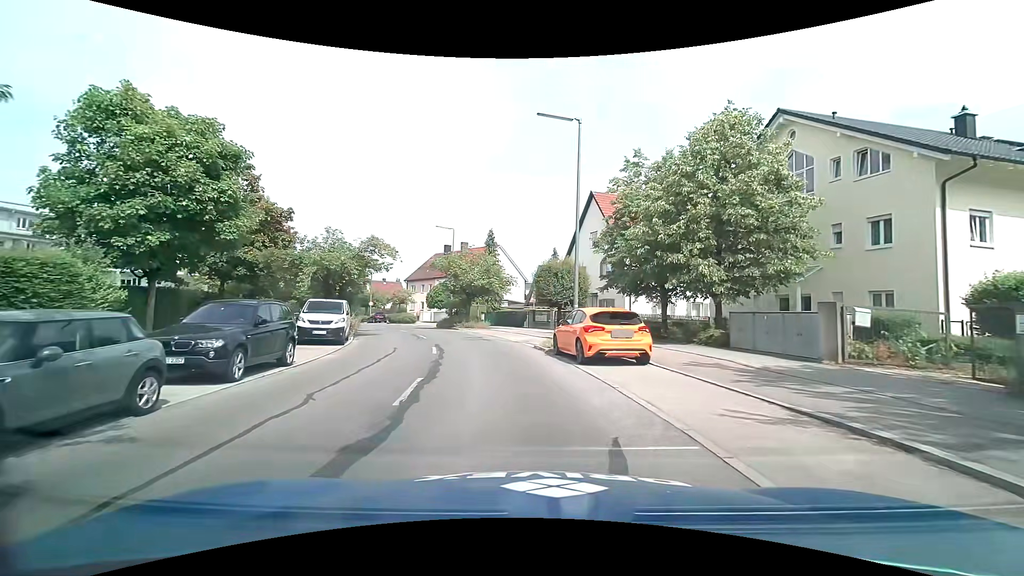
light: Day
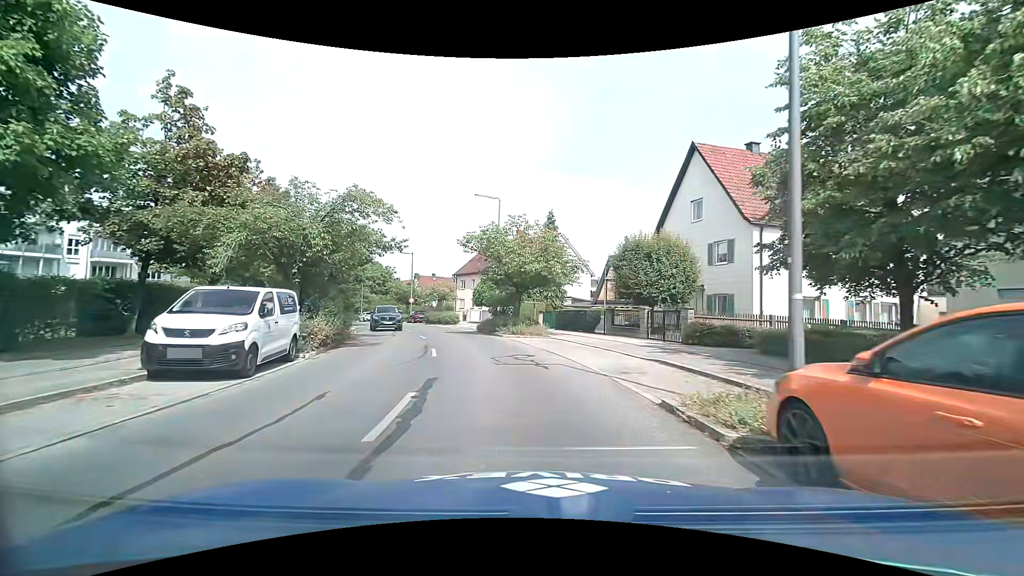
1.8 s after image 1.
(-0.6, +11.3) m; -7°
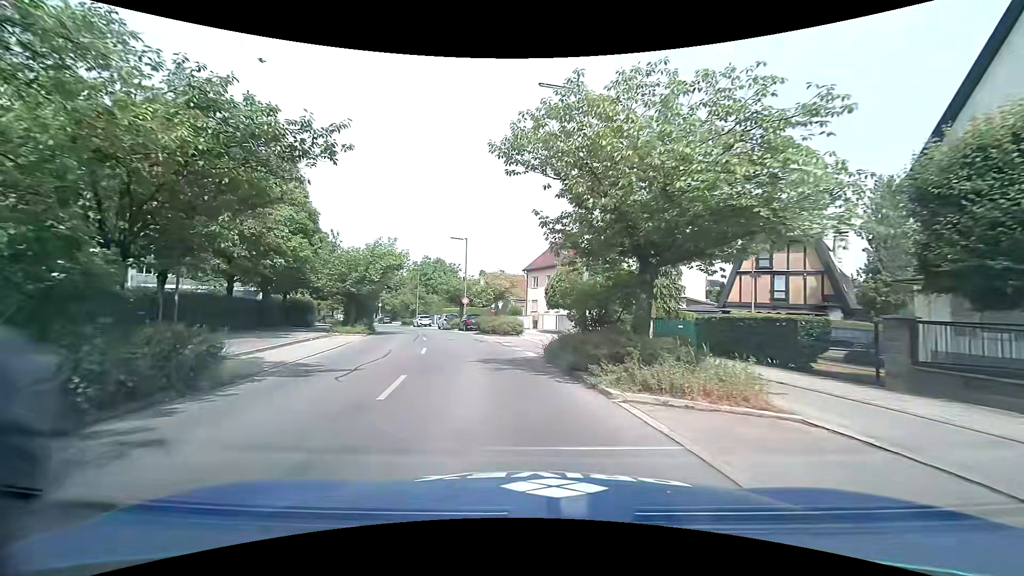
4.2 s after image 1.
(-1.0, +15.6) m; -9°
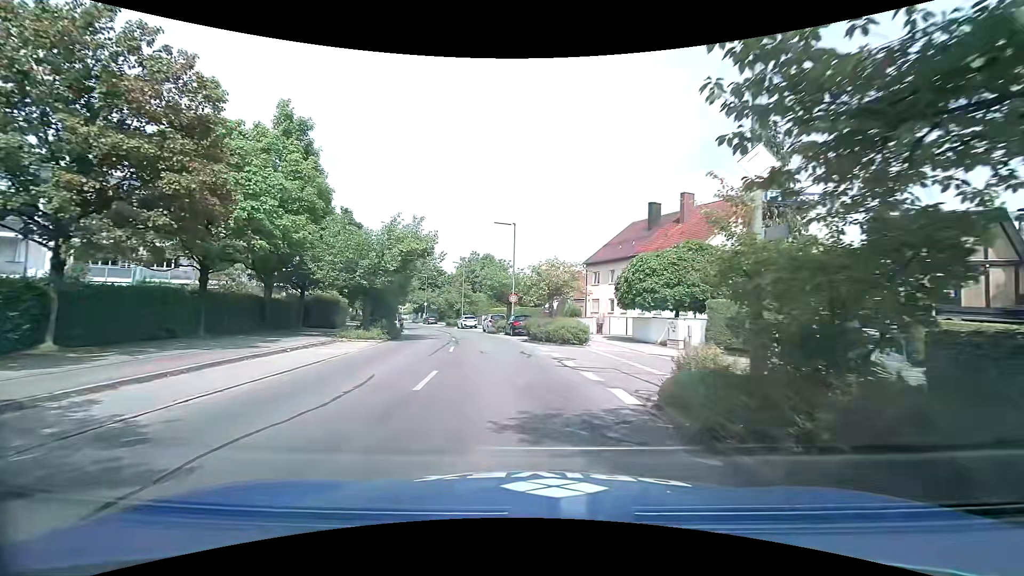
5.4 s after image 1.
(-0.4, +8.1) m; -6°
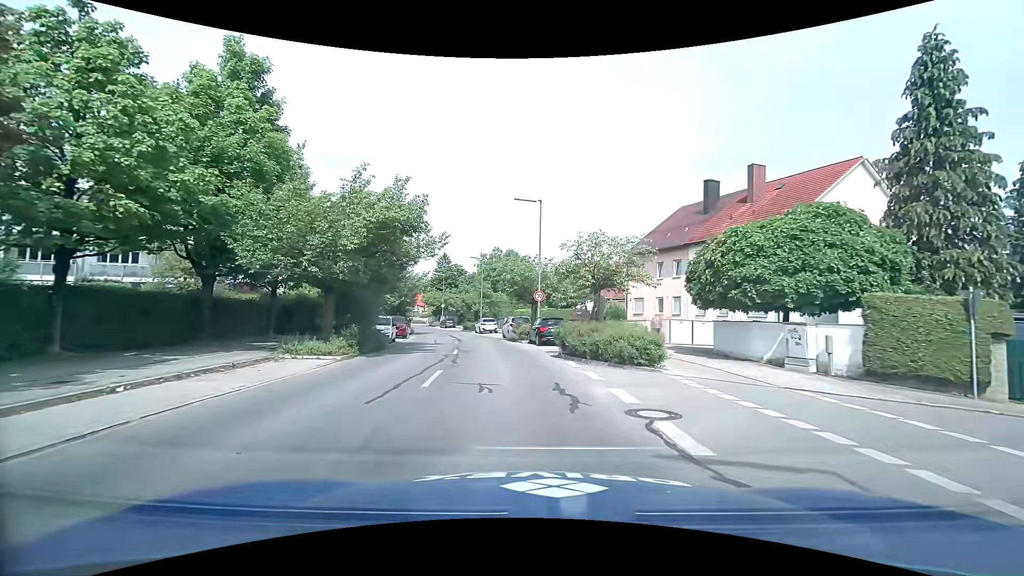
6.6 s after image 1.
(-0.3, +8.3) m; -3°
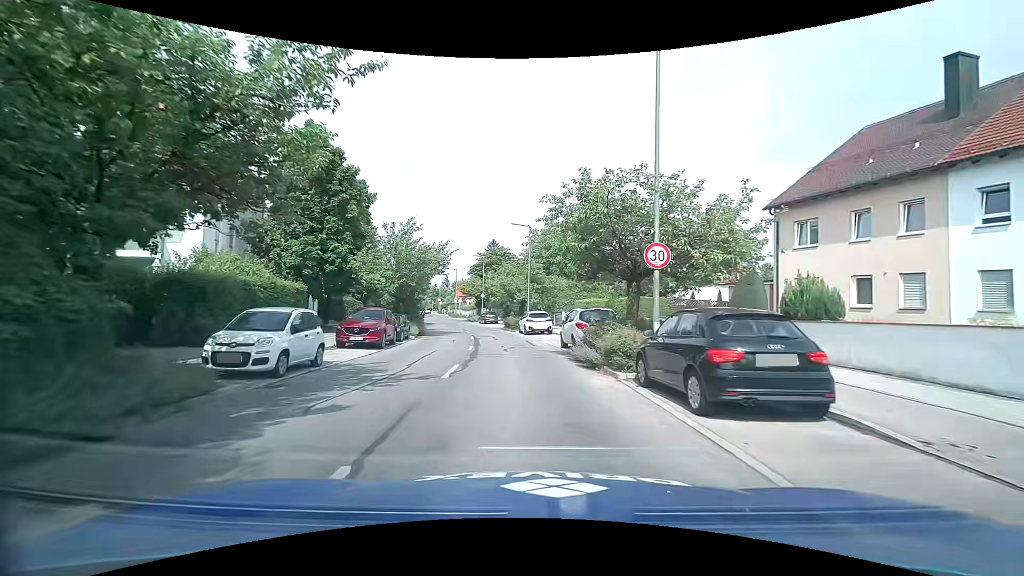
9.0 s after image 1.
(-0.8, +17.4) m; -6°
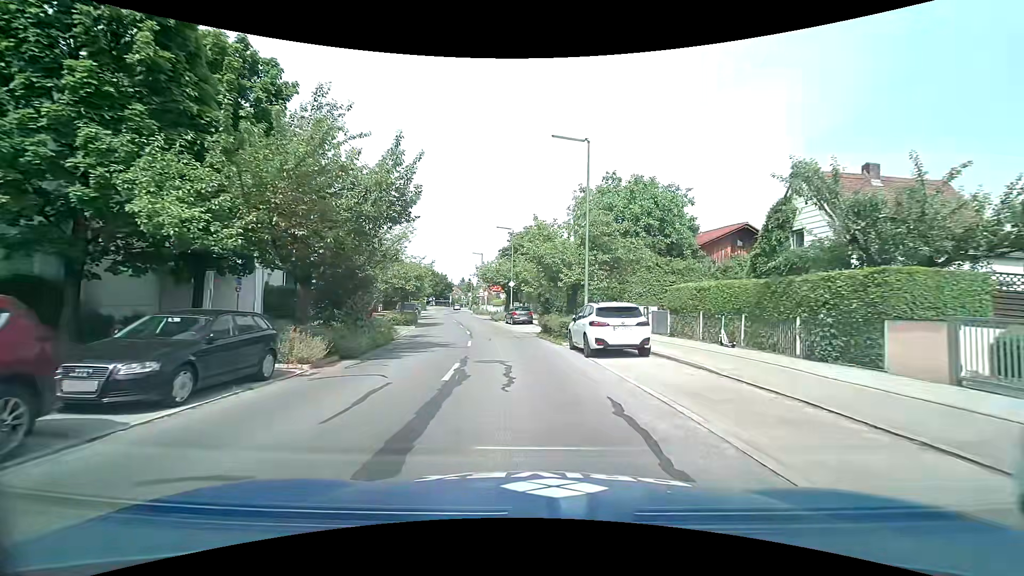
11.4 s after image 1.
(-0.9, +18.8) m; -4°
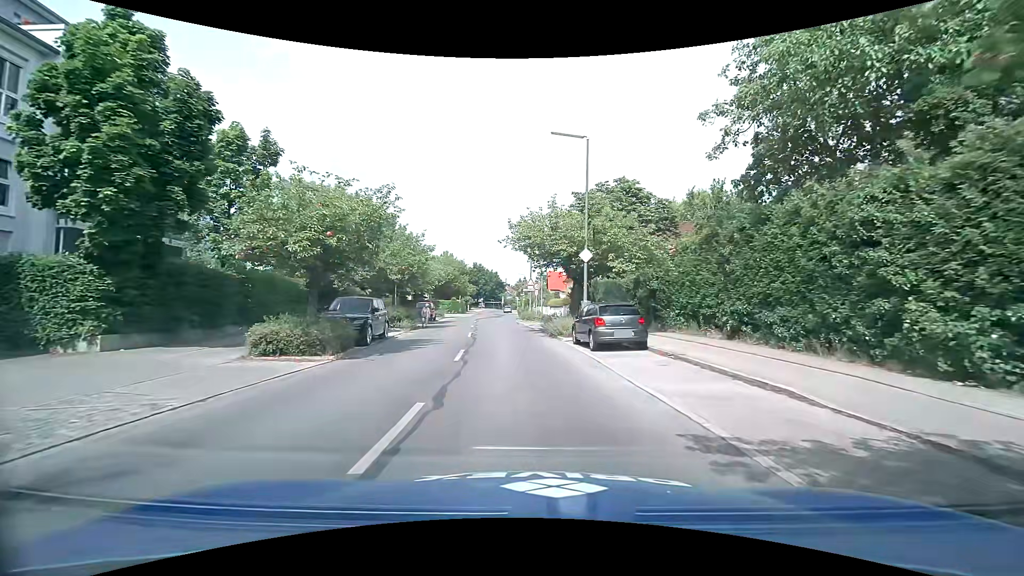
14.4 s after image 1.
(-2.0, +23.8) m; -8°
(0, +10) (-1, +20) (-2, +30) (-3, +40) (-3, +50) (-3, +60) (-3, +70) (-4, +80) (-5, +90) (-6, +100) m
